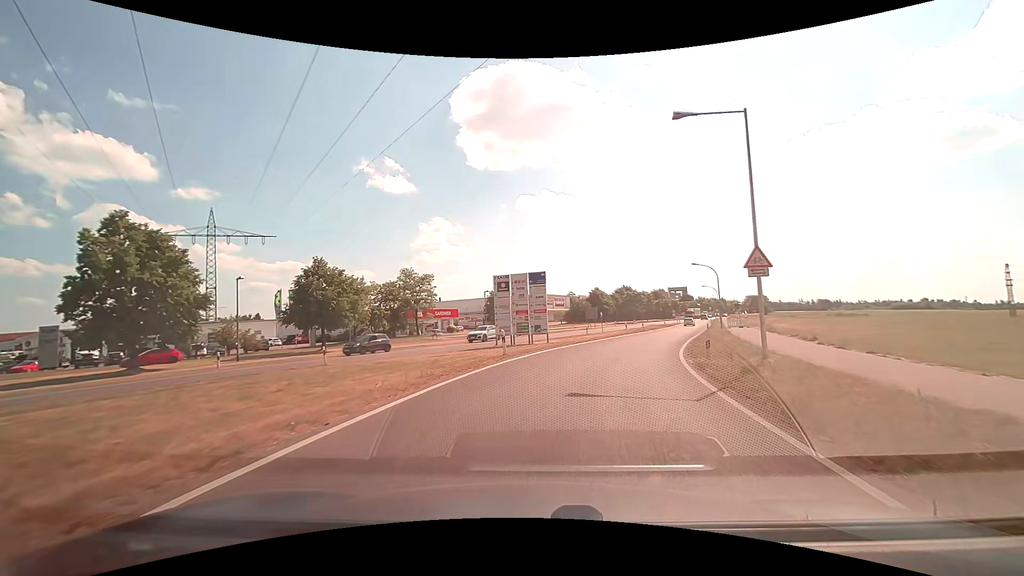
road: tertiary_link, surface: asphalt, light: Day
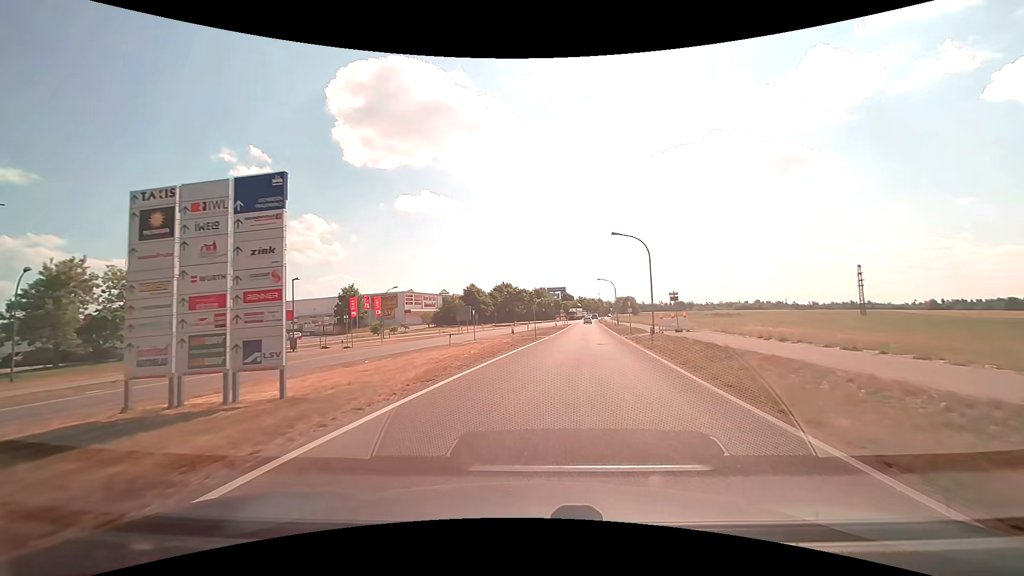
(+3.1, +22.4) m; +14°
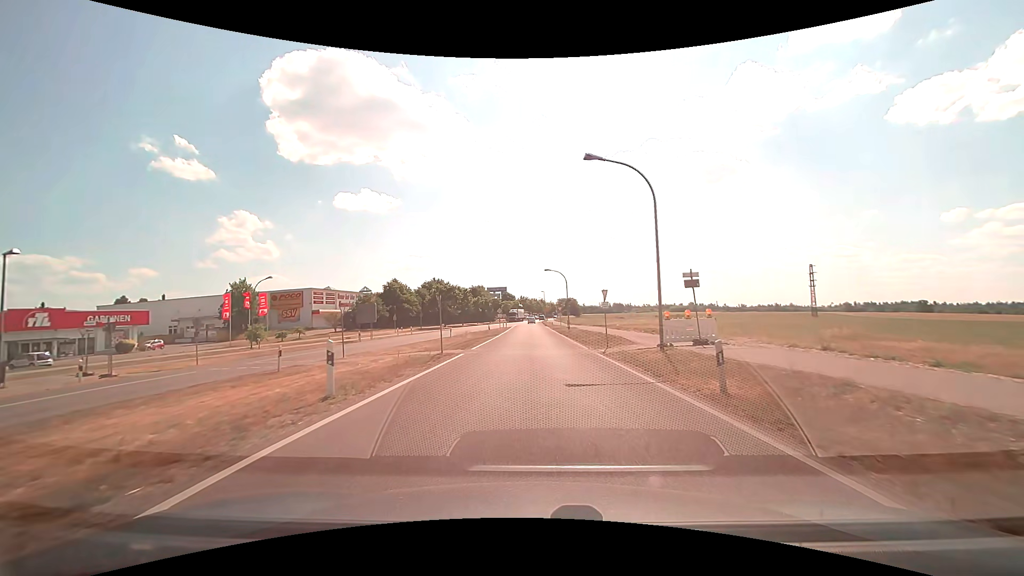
(+1.3, +17.4) m; +7°
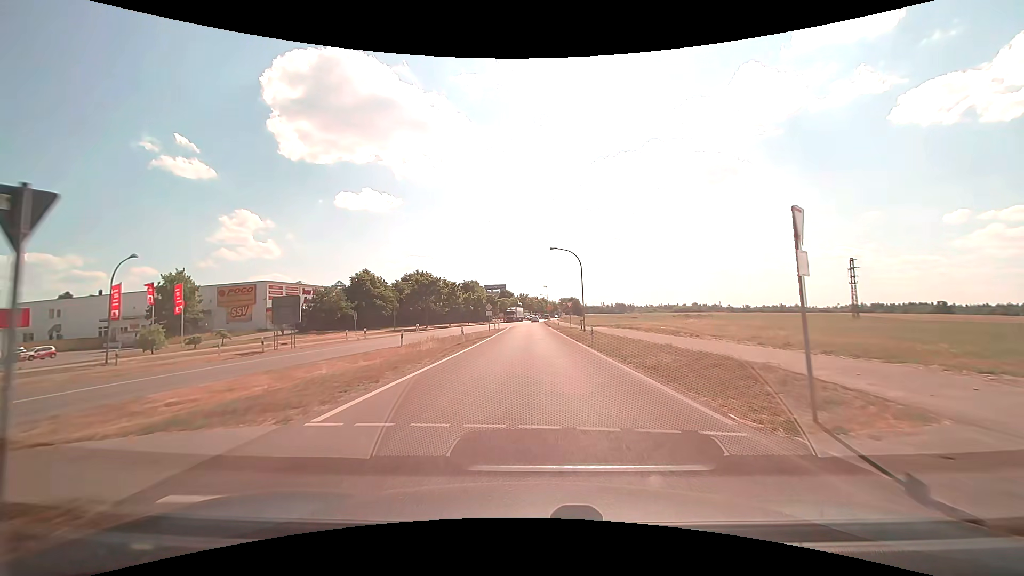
(0.0, +17.6) m; 0°
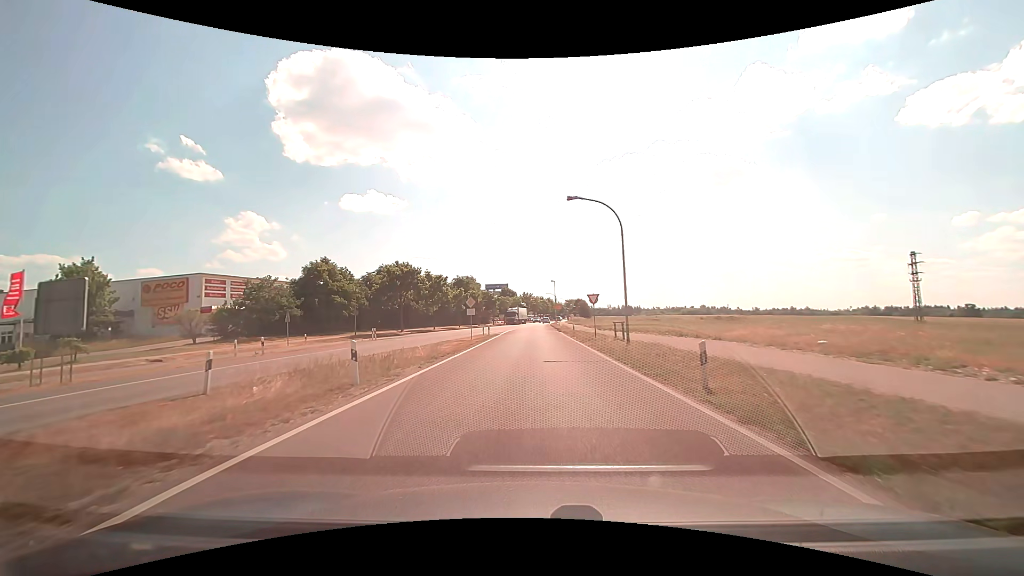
(-0.1, +17.9) m; -1°
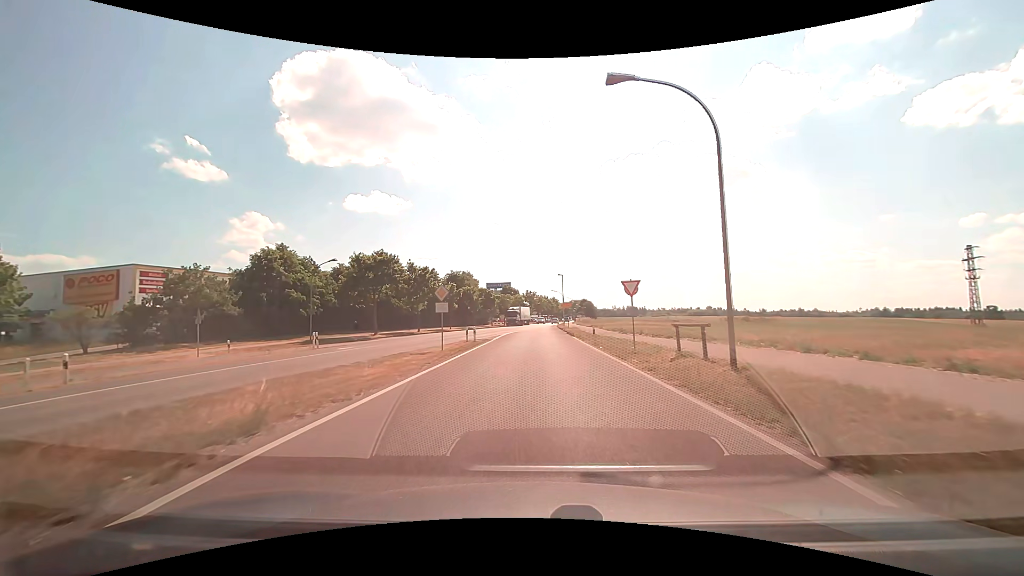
(0.0, +12.1) m; 0°
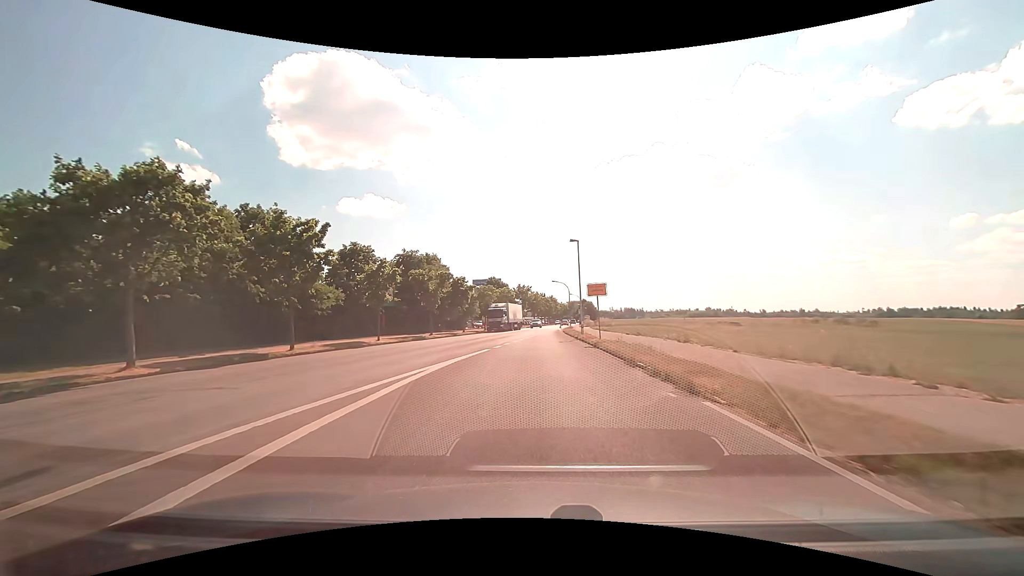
(0.0, +31.0) m; 0°
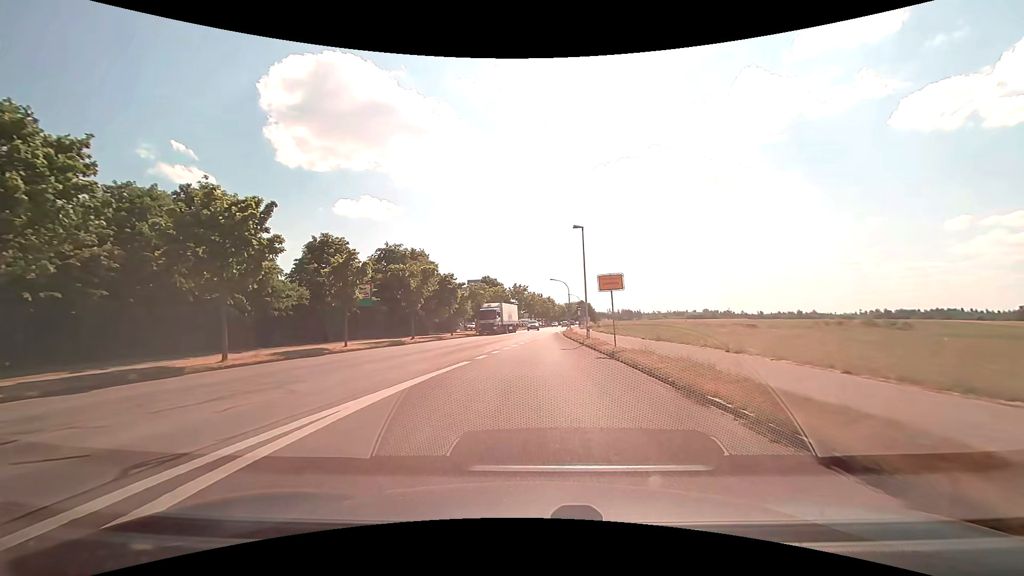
(0.0, +6.2) m; 0°
(0, +10) (0, +20) (0, +30) (0, +40) (+1, +50) (+1, +60) (+2, +70) (+3, +80) (+4, +90) (+5, +100) m
